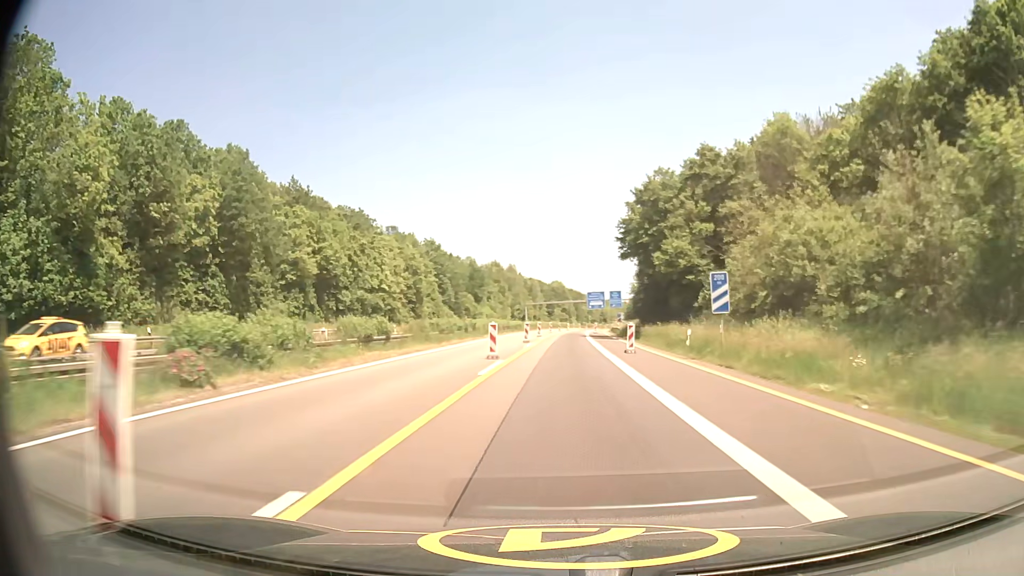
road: motorway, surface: asphalt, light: Day
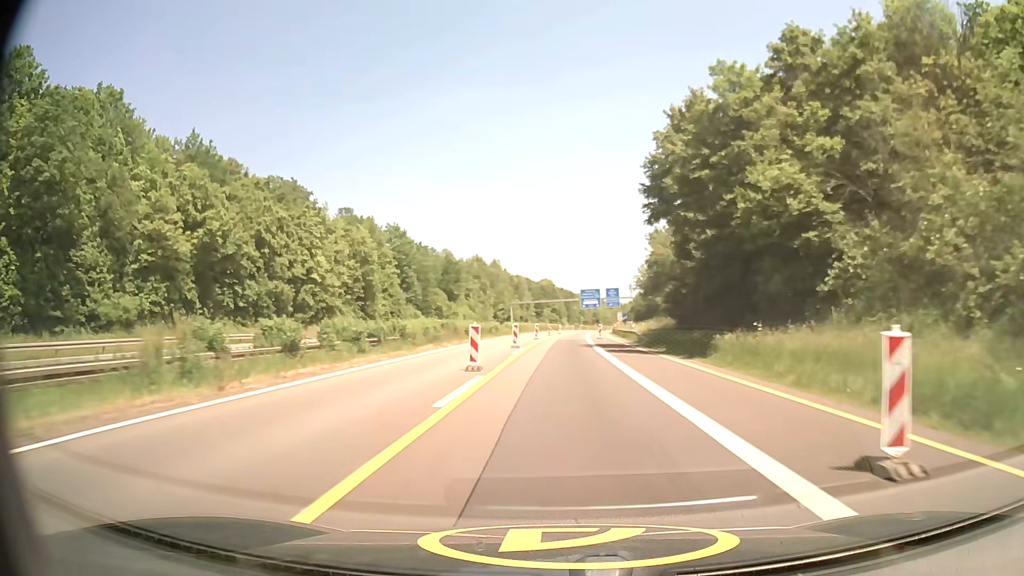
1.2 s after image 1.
(+0.3, +24.4) m; +1°
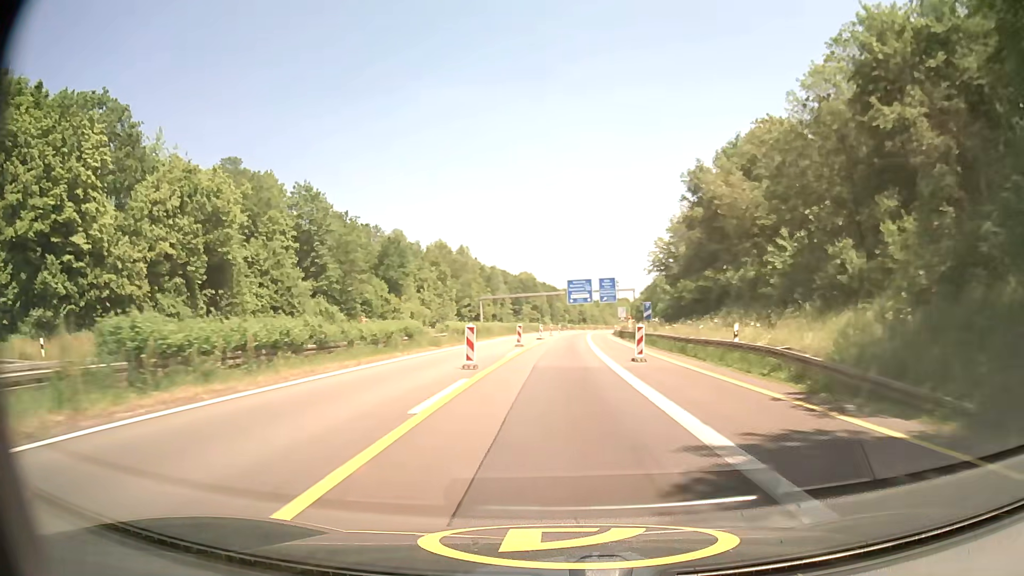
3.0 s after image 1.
(+0.5, +36.9) m; +2°
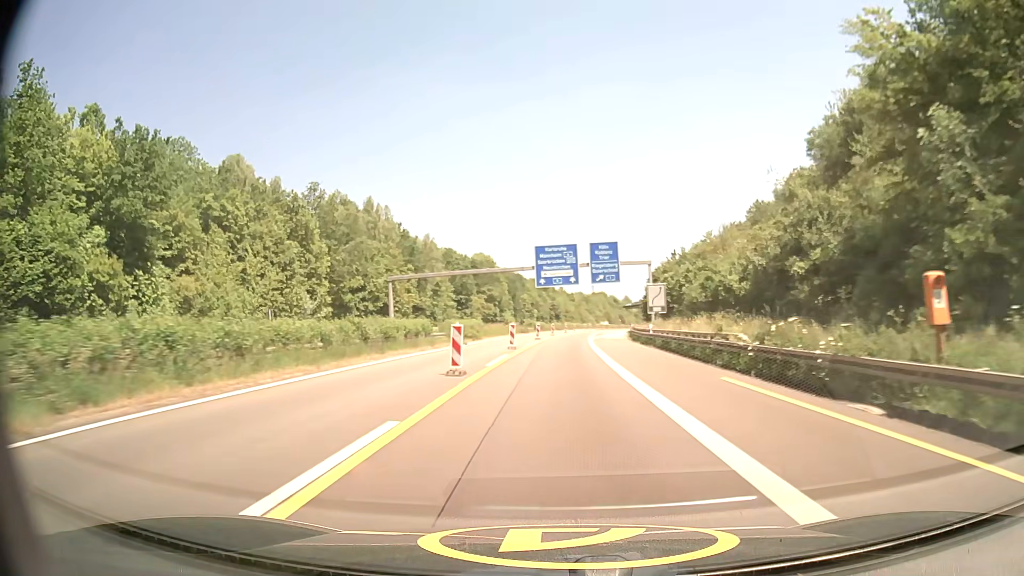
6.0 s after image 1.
(+1.1, +61.2) m; +3°
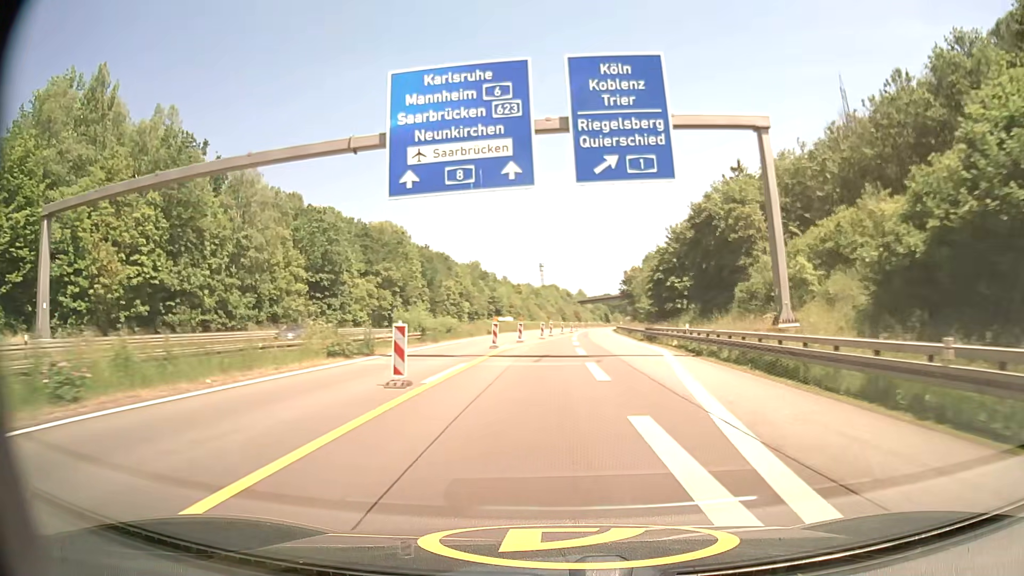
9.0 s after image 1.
(+1.7, +60.2) m; +4°
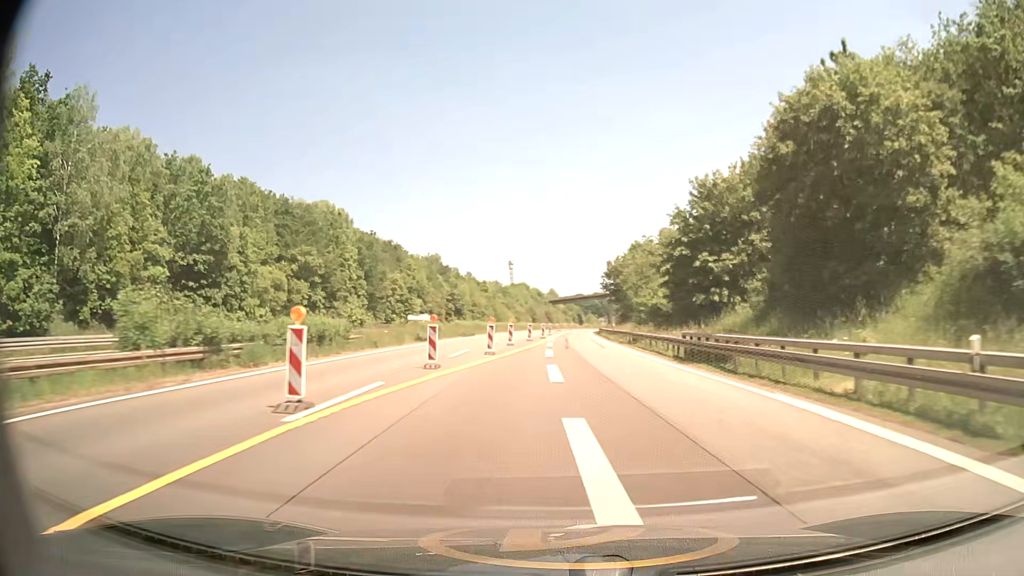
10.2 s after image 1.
(+0.6, +23.9) m; +3°
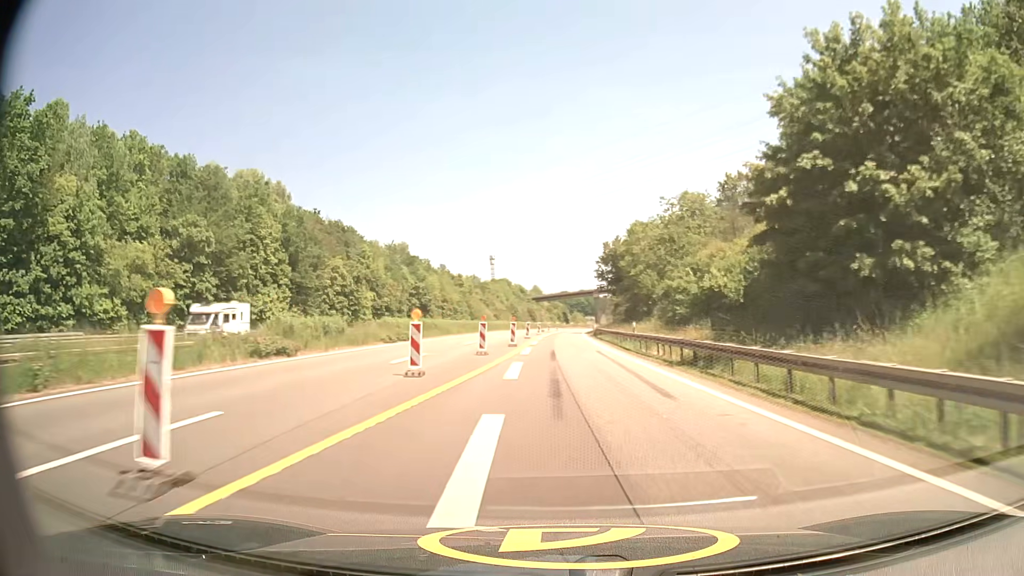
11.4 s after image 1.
(+0.2, +23.9) m; +1°
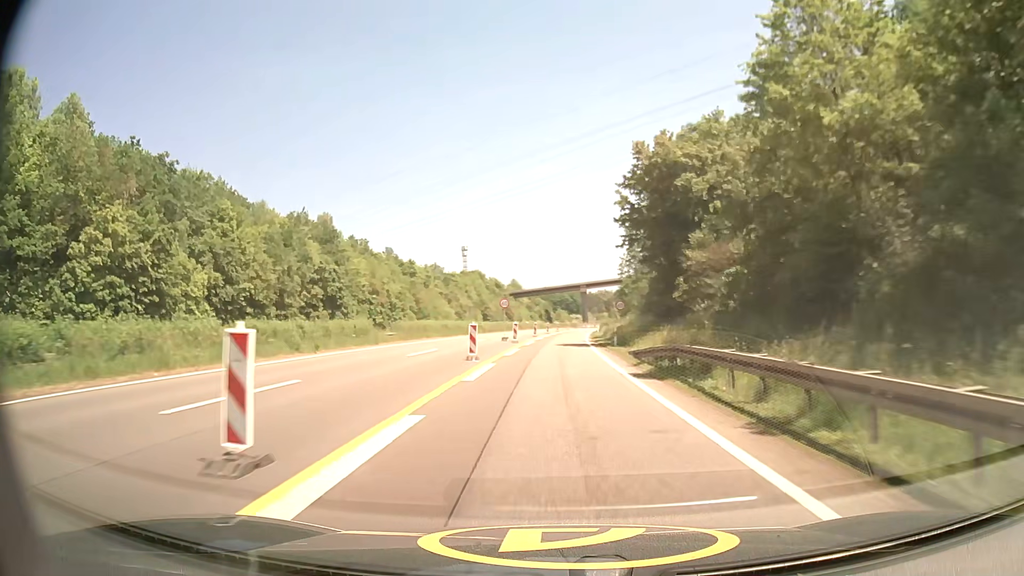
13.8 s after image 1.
(+0.7, +47.9) m; +1°
(0, +10) (0, +20) (0, +30) (0, +40) (+1, +50) (+1, +60) (+2, +70) (+2, +80) (+3, +90) (+4, +100) m
